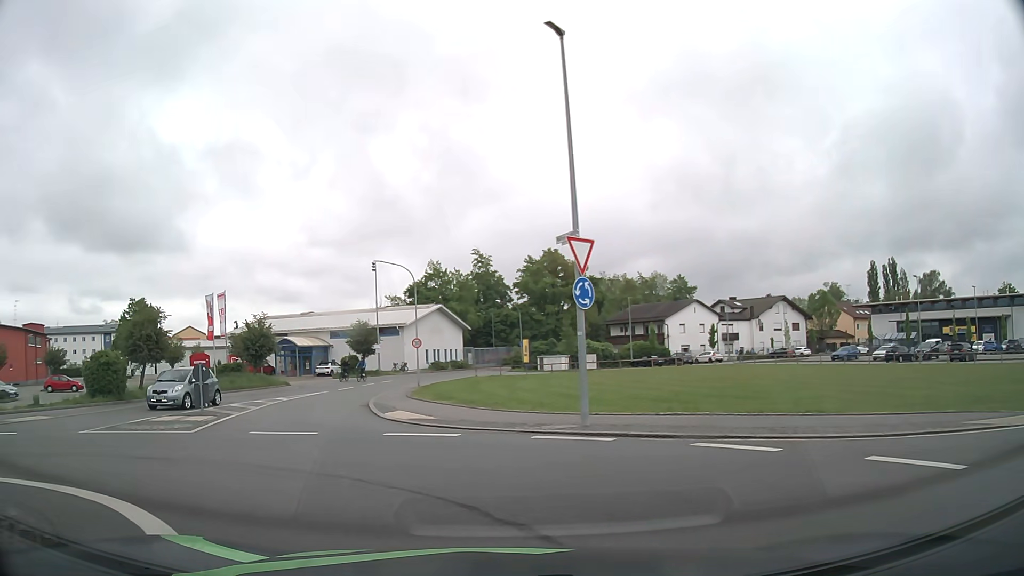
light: Day
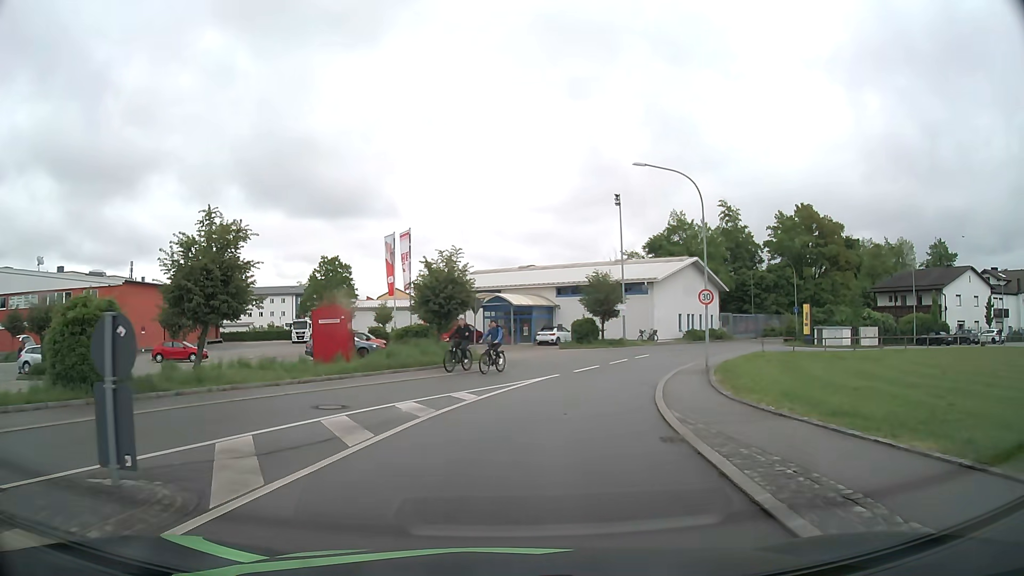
(-4.2, +15.5) m; -19°
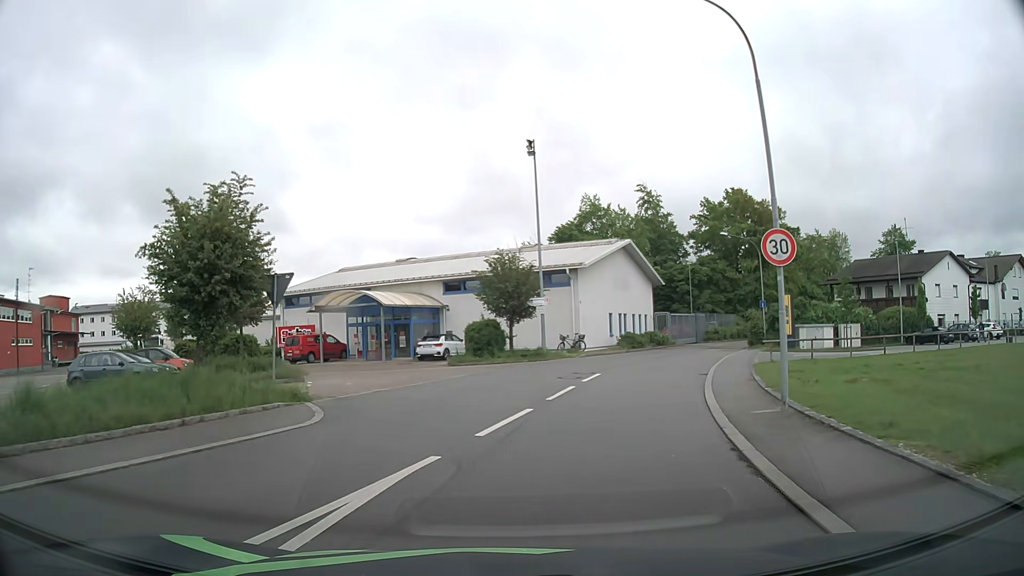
(+0.9, +14.5) m; +9°
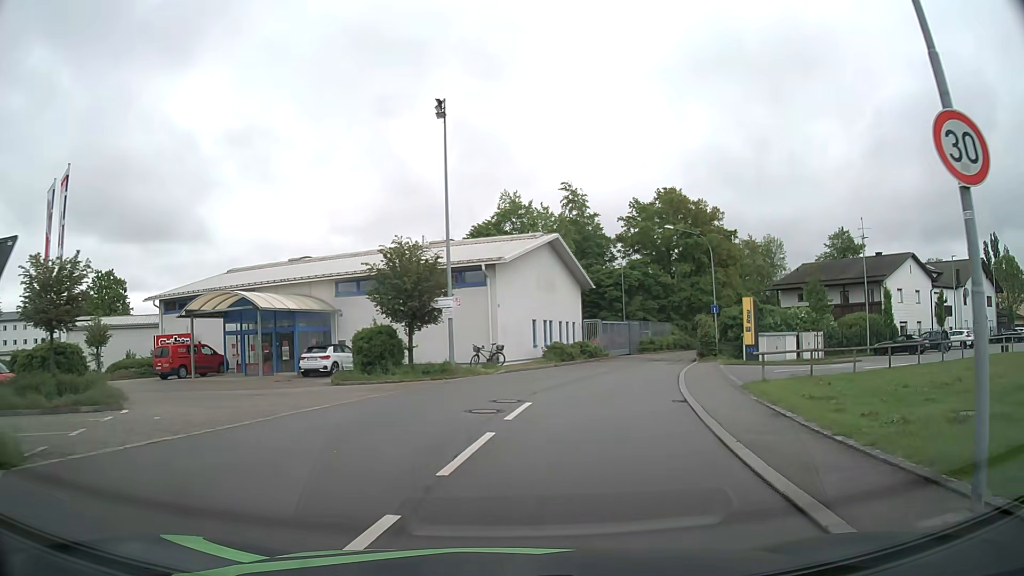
(+0.4, +6.8) m; +7°
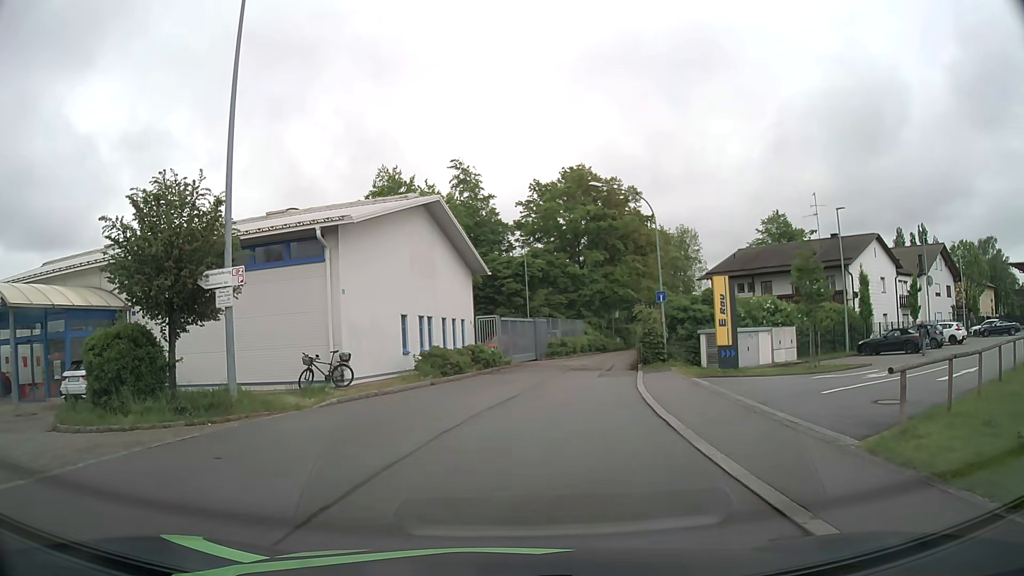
(+1.0, +10.9) m; +9°
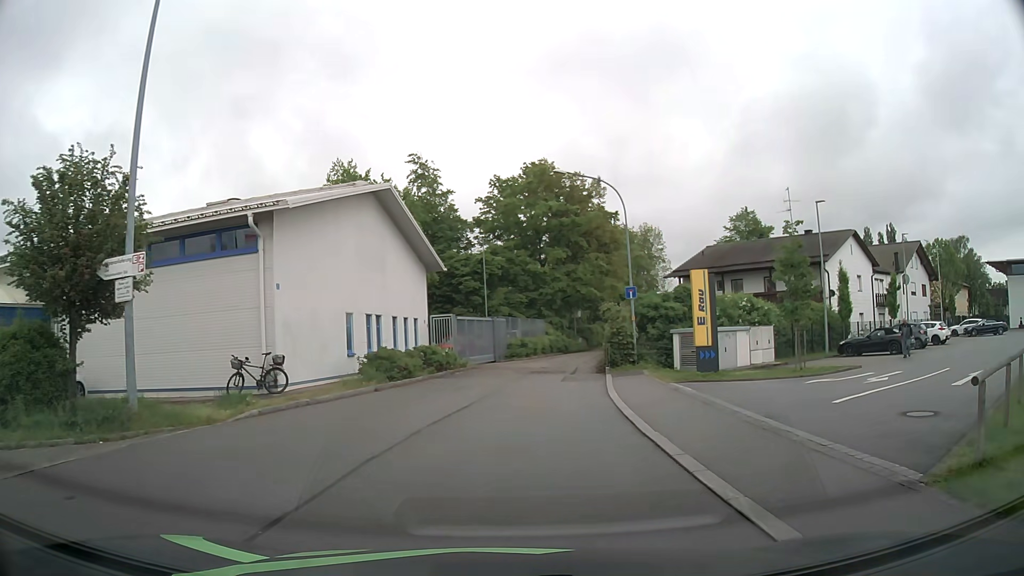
(+0.1, +2.3) m; +3°
